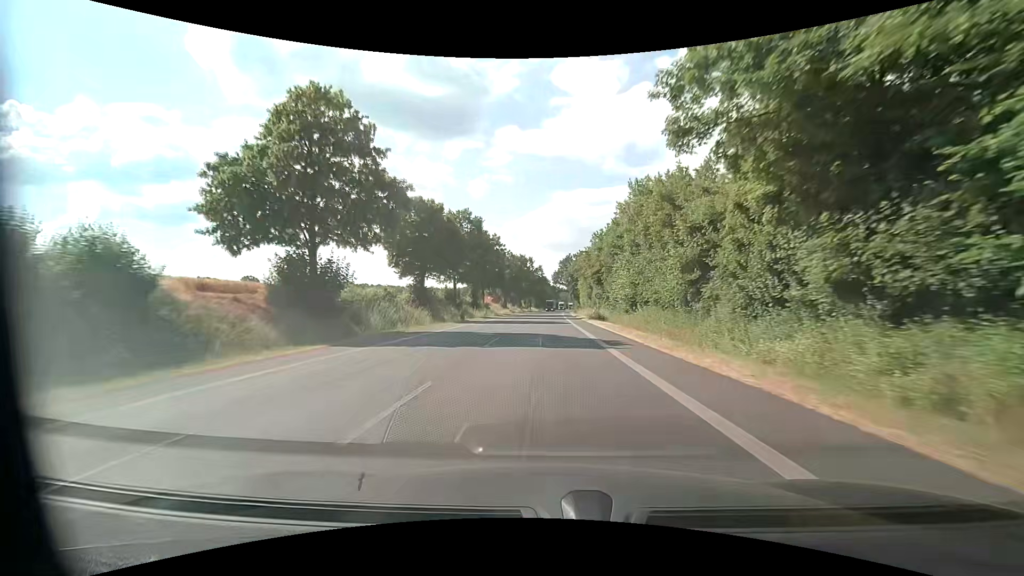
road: primary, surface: asphalt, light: Day
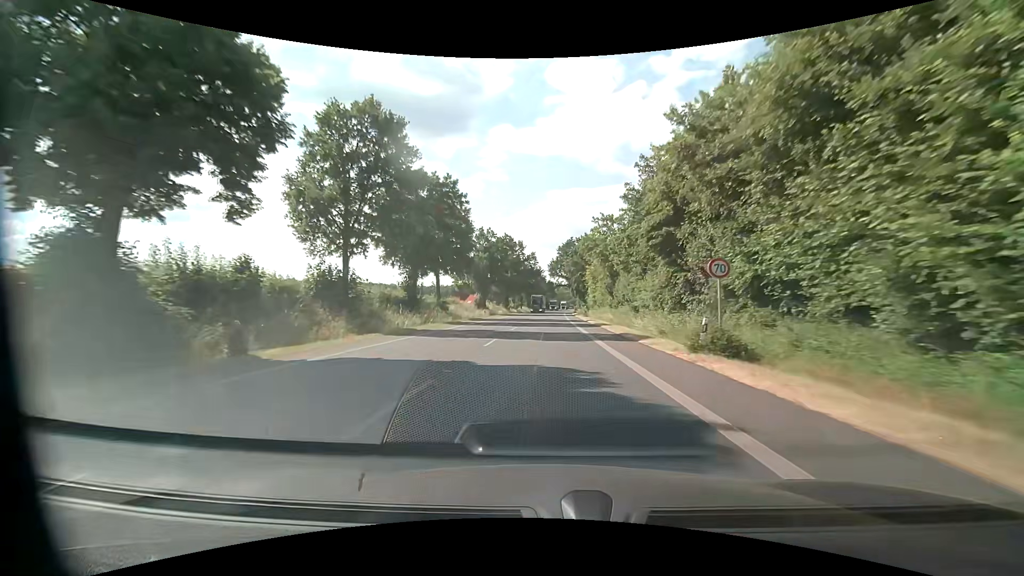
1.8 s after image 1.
(+0.2, +35.0) m; +1°
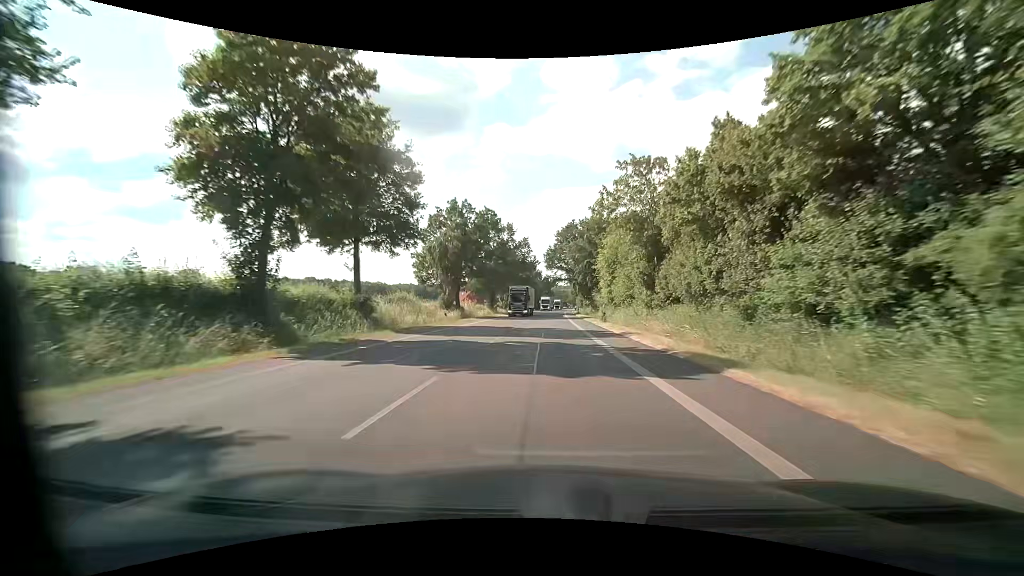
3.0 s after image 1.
(0.0, +23.4) m; 0°
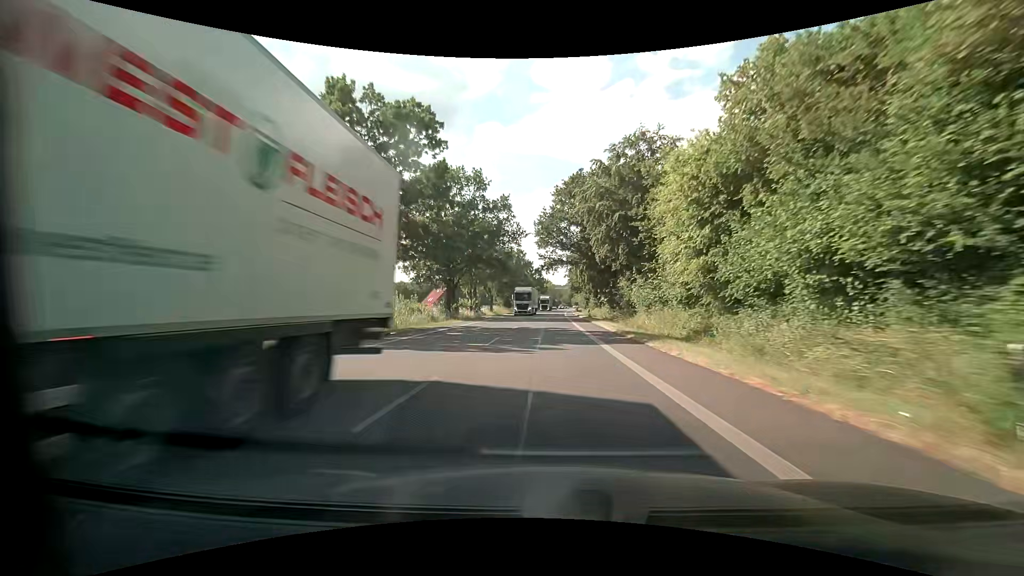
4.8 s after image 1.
(+0.3, +35.1) m; +1°
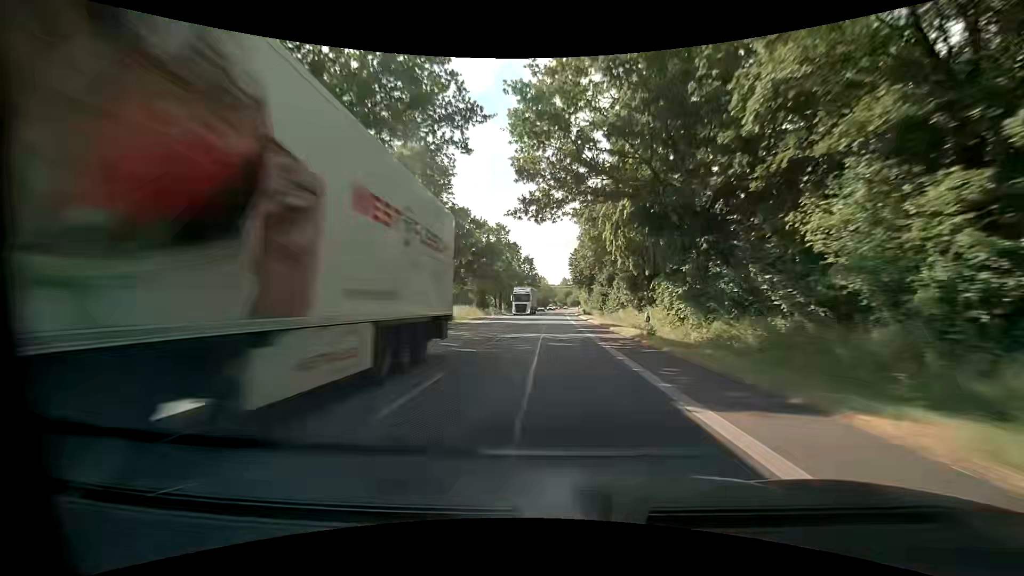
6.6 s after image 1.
(+0.1, +35.0) m; +1°
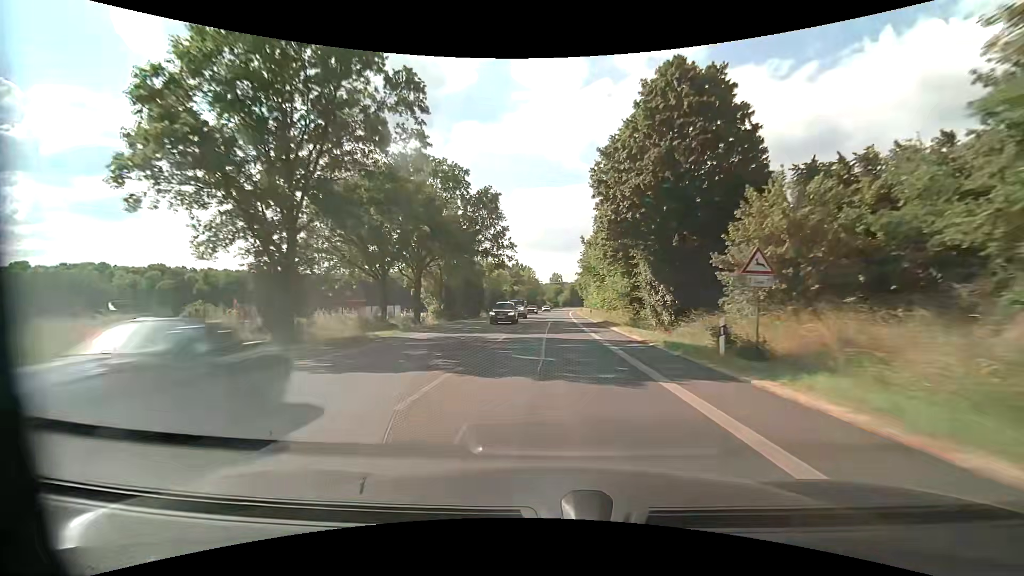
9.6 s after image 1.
(+0.6, +58.1) m; +1°
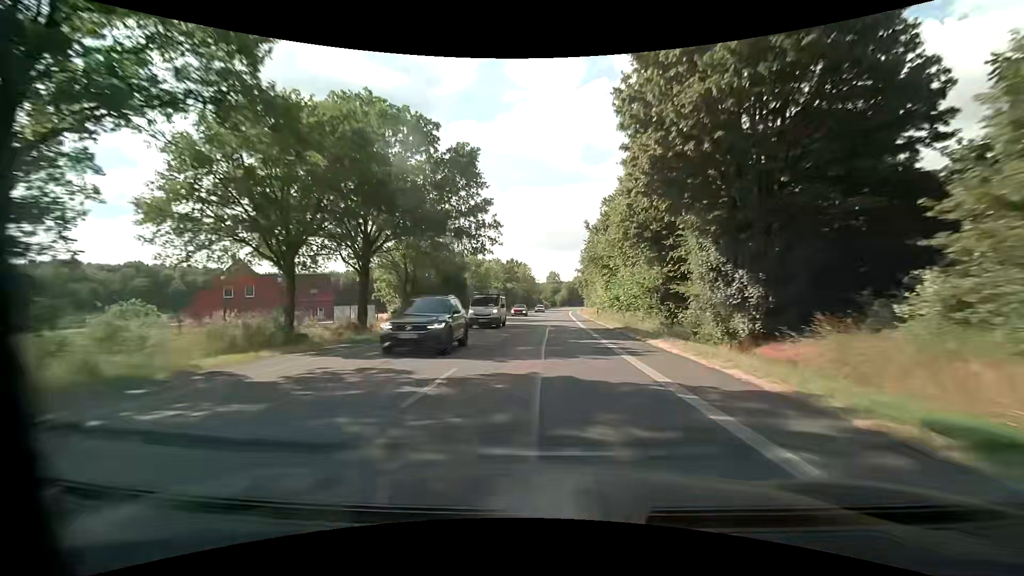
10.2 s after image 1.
(0.0, +11.6) m; +1°
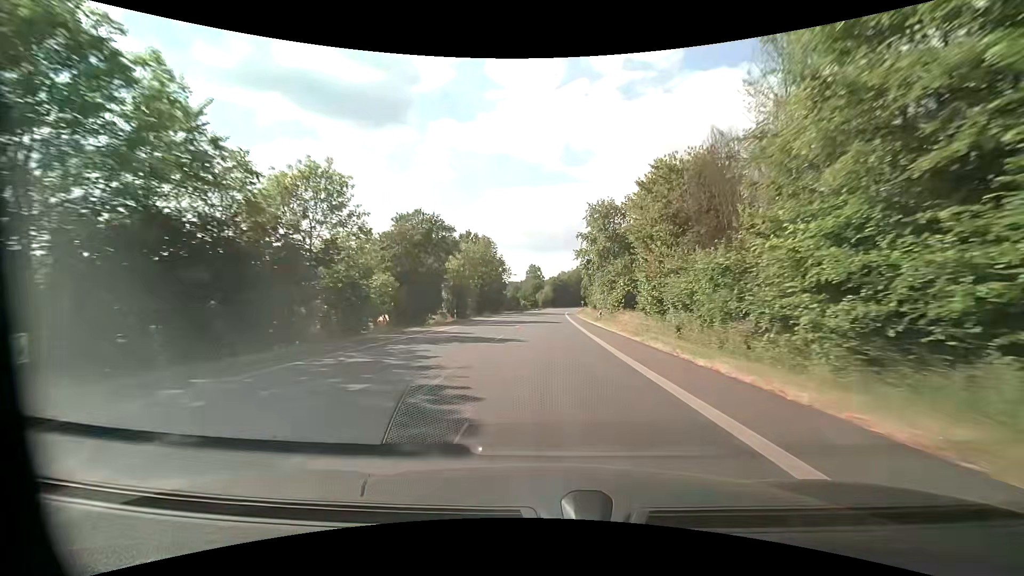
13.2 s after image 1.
(+0.7, +58.0) m; +2°
(0, +10) (0, +20) (0, +30) (0, +40) (0, +50) (0, +60) (+1, +70) (+1, +80) (+1, +90) (+2, +100) m
